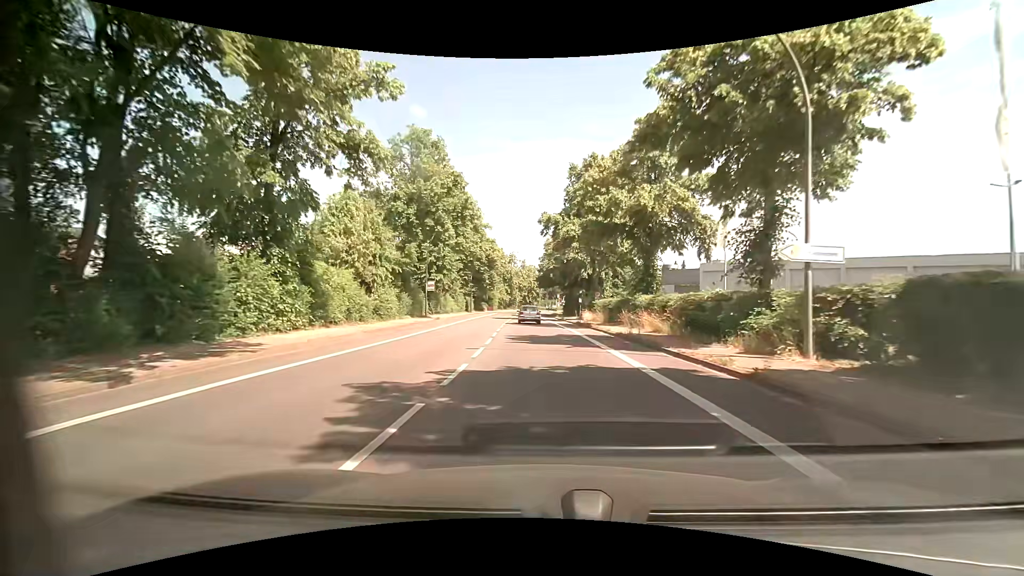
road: primary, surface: asphalt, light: Day
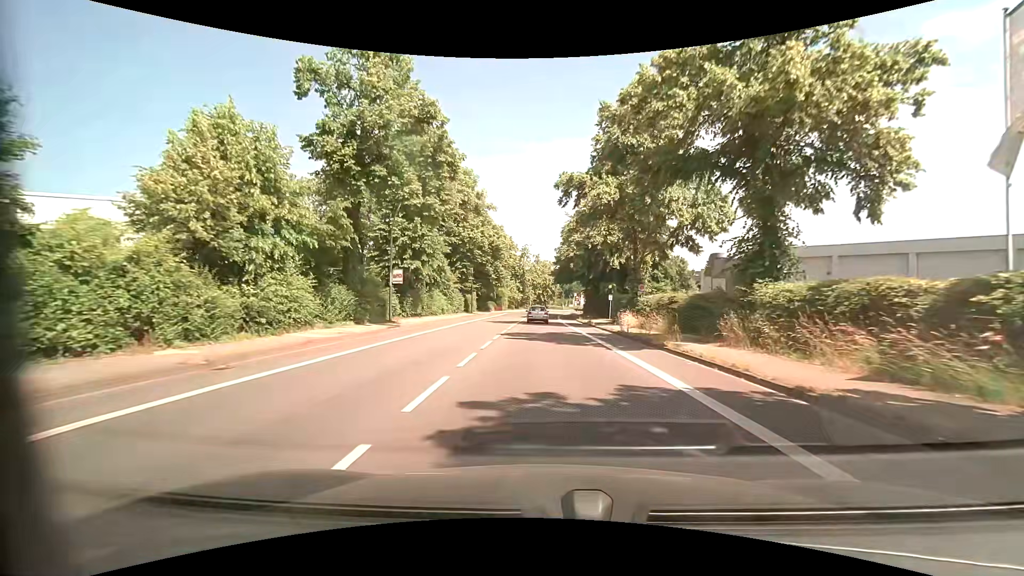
(-0.2, +15.6) m; -1°
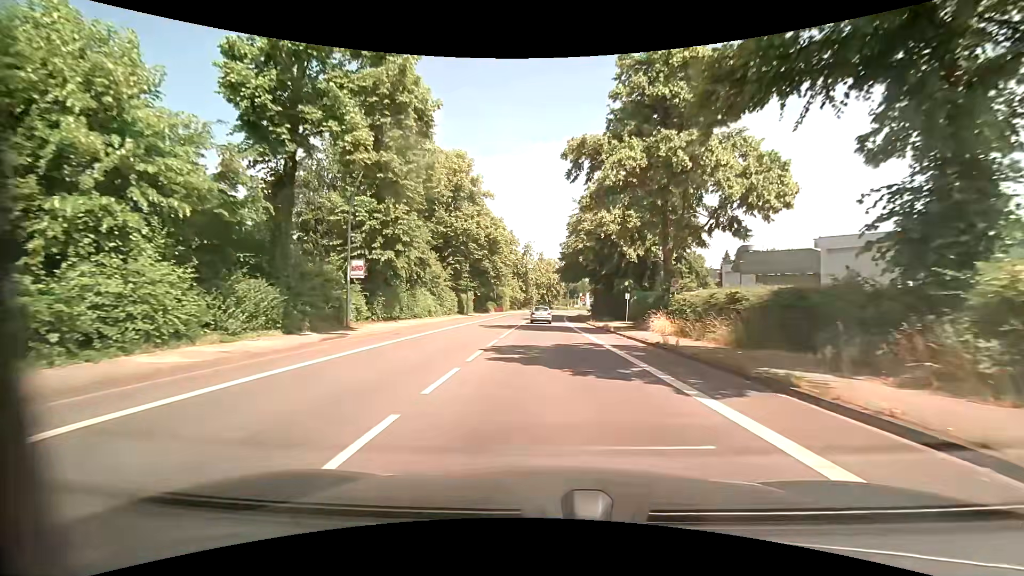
(-0.1, +7.8) m; -1°
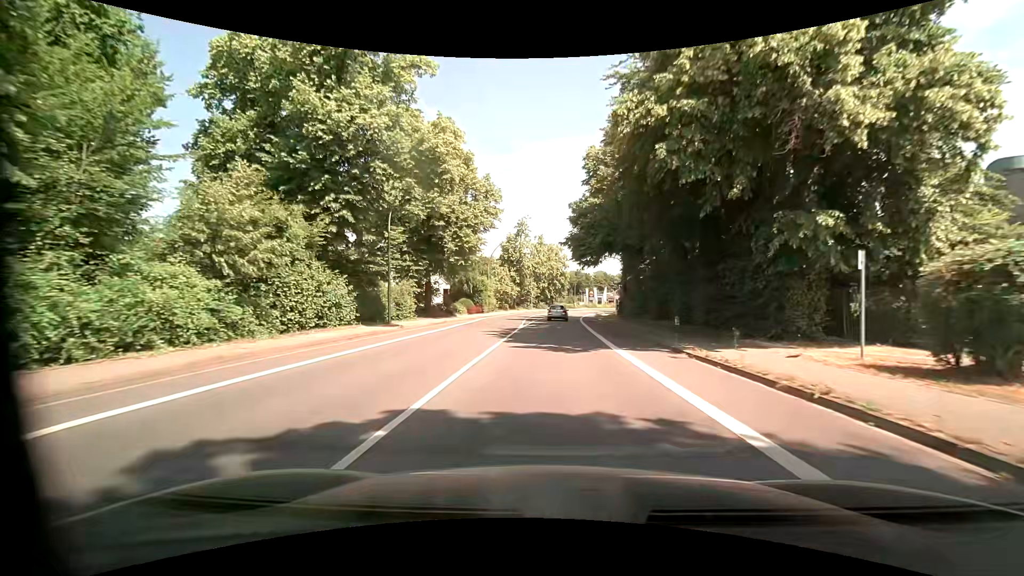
(-0.2, +31.3) m; -1°
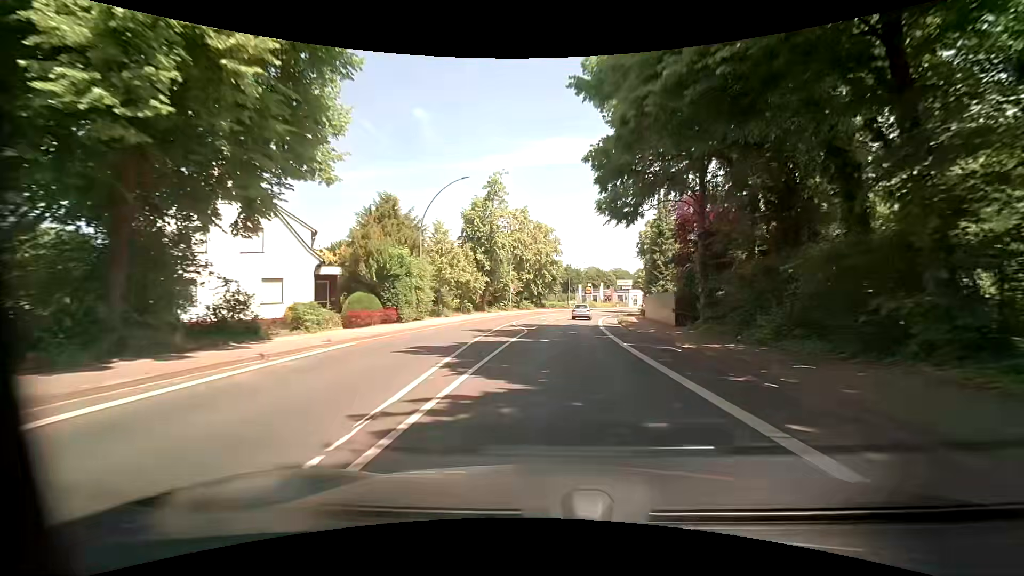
(+0.6, +31.2) m; +2°
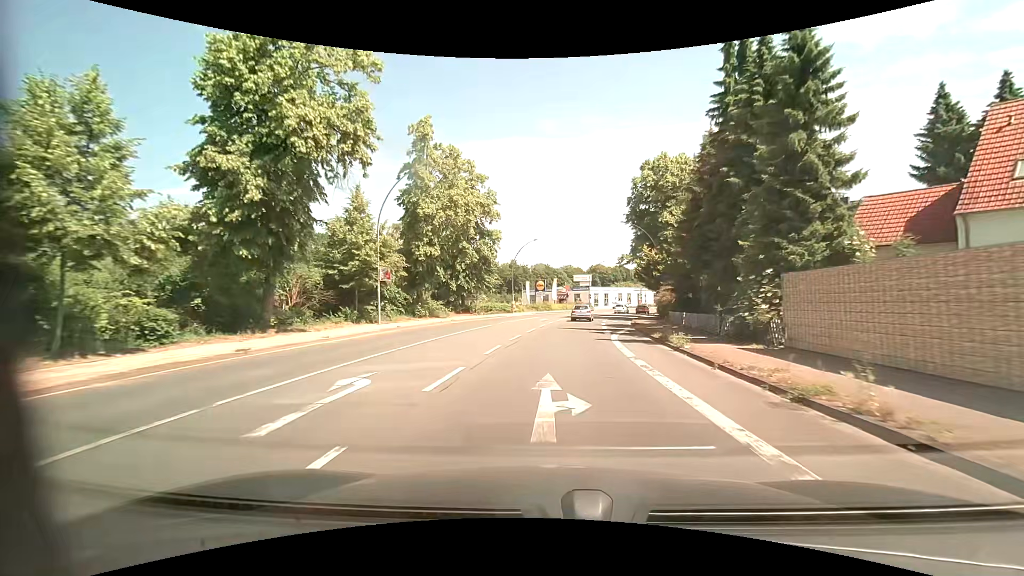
(+1.9, +38.9) m; +6°
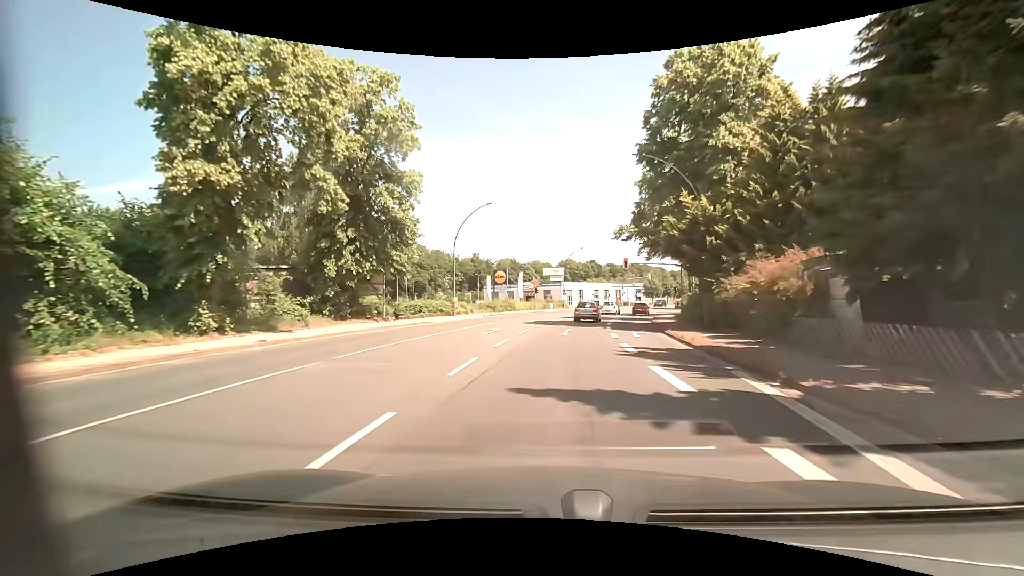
(+0.8, +22.5) m; +3°
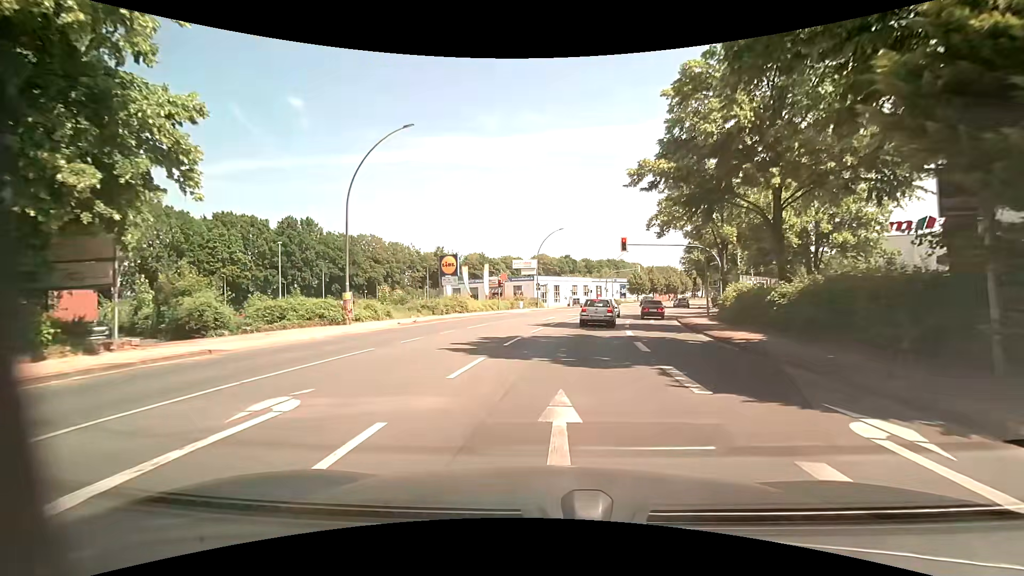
(+0.6, +18.2) m; +5°
